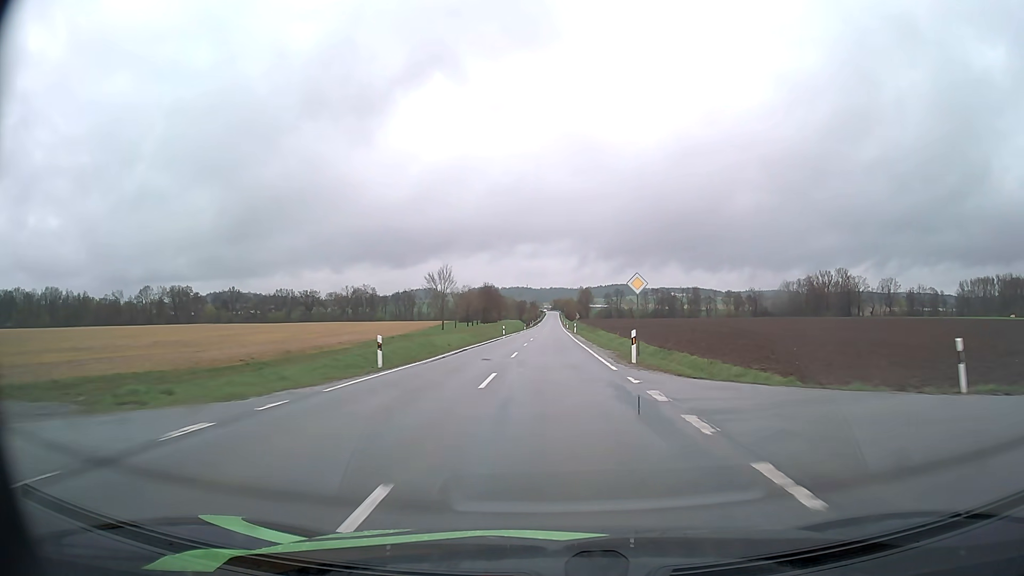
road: tertiary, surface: asphalt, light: Day
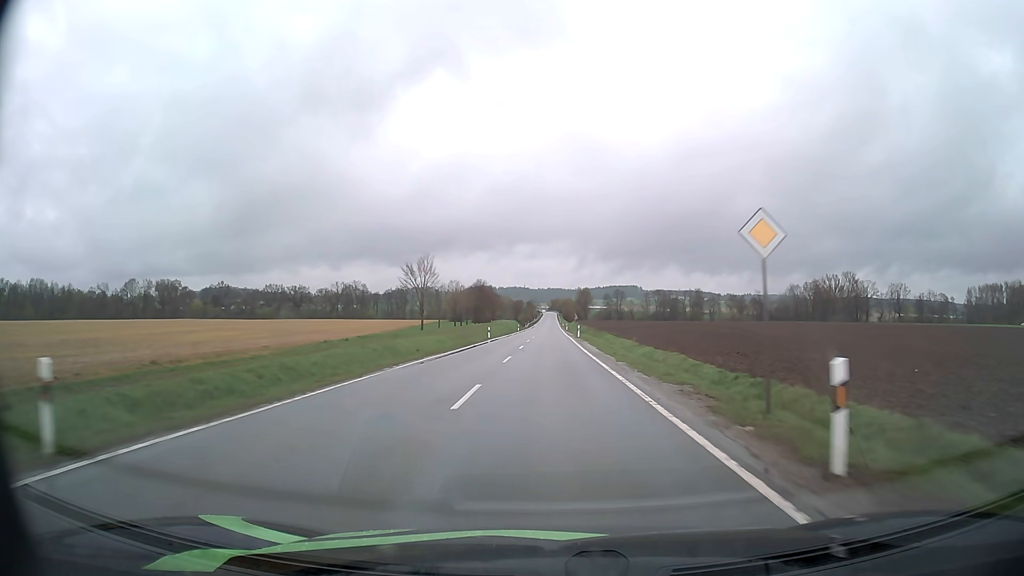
(0.0, +15.2) m; 0°
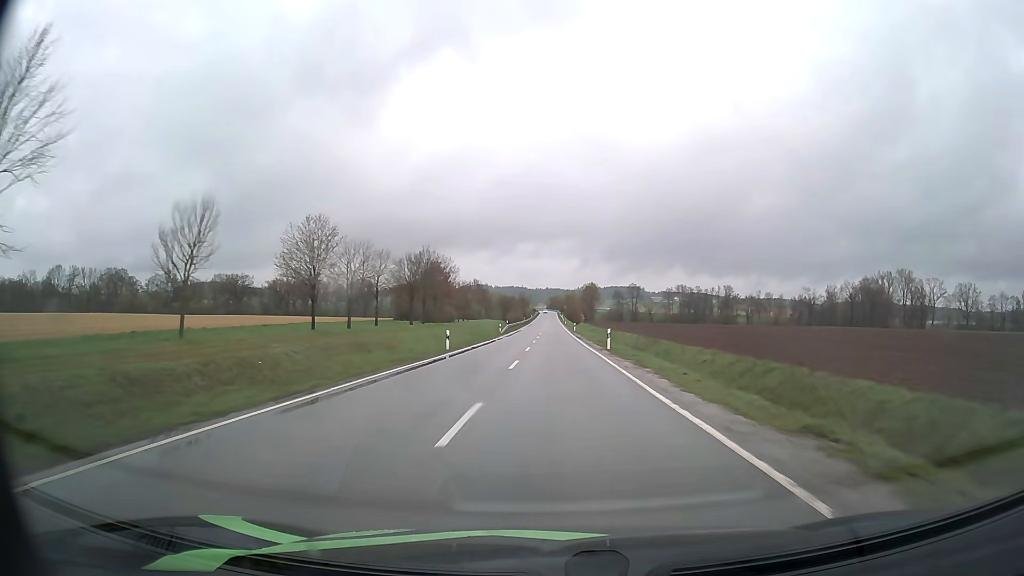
(+0.2, +76.6) m; 0°
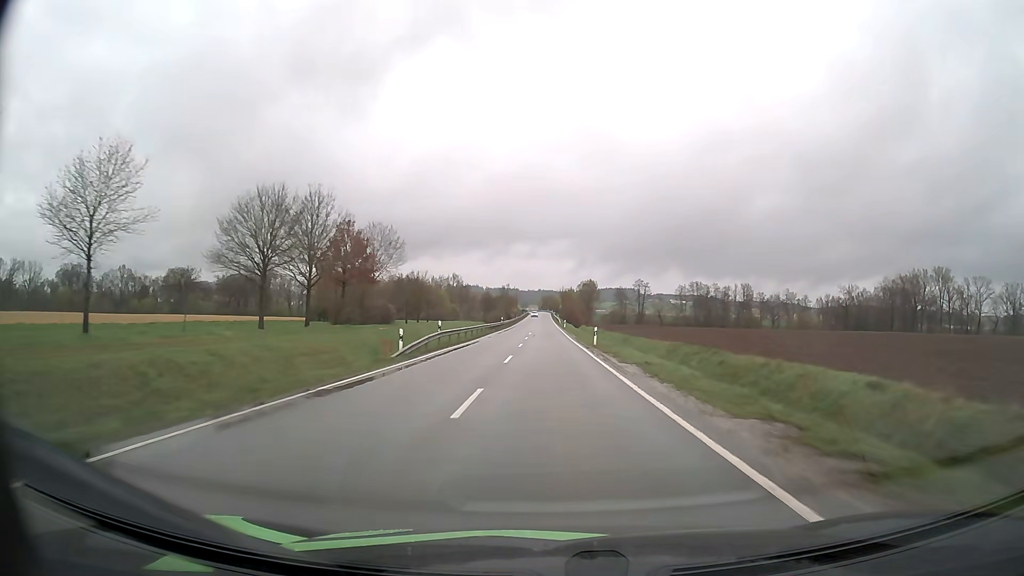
(+0.4, +46.3) m; +1°
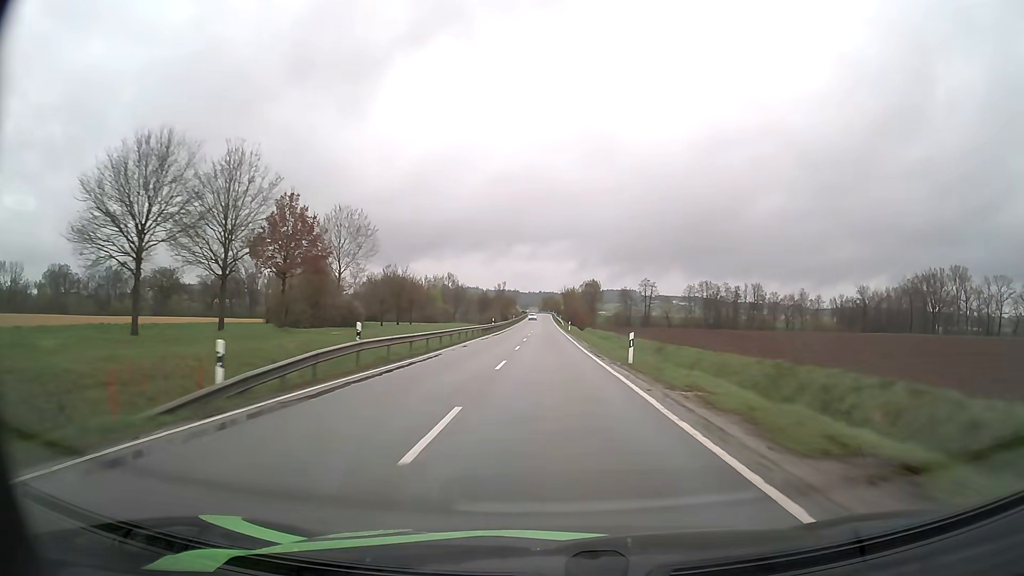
(0.0, +15.3) m; 0°
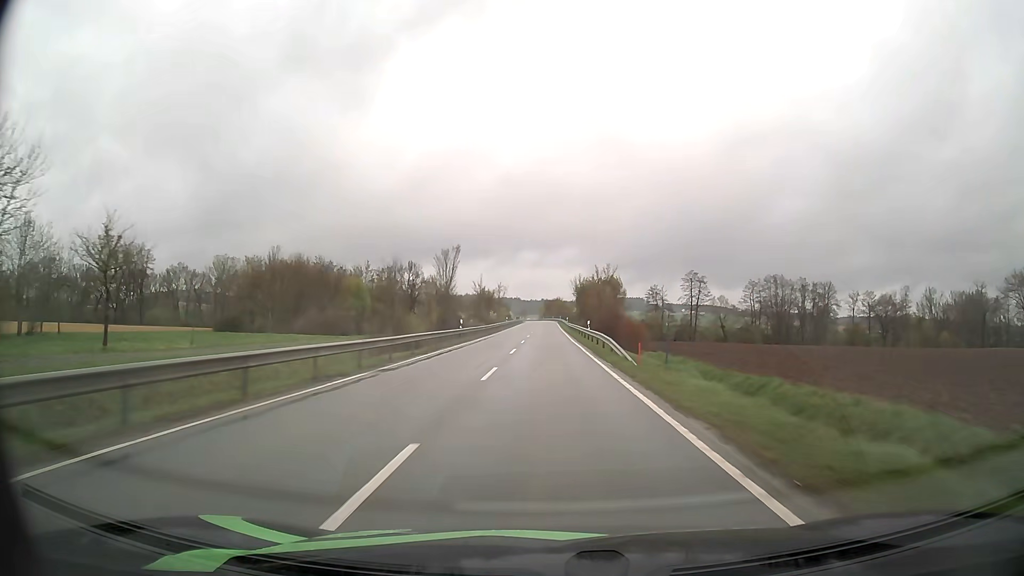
(-0.3, +76.3) m; 0°
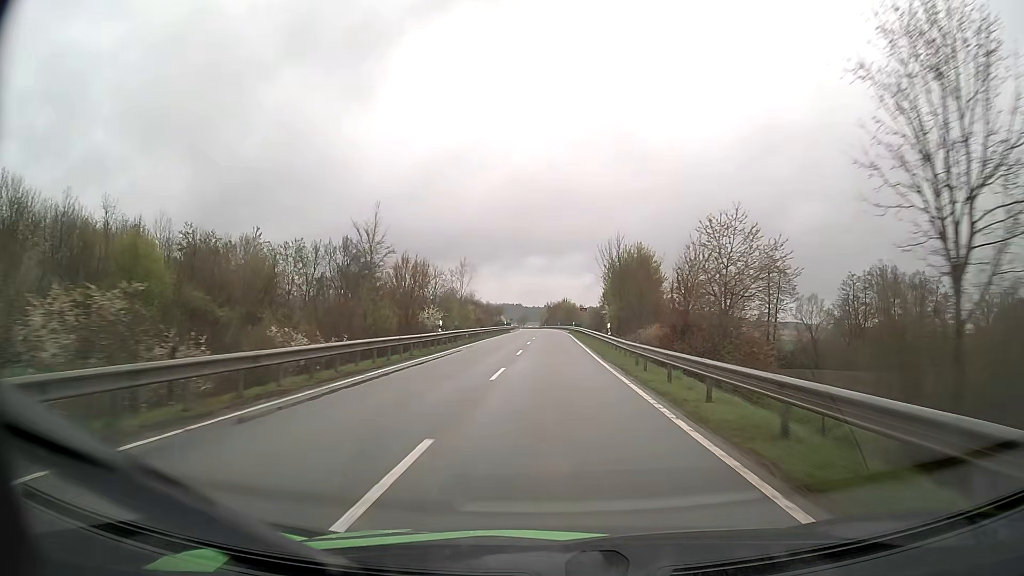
(-0.2, +60.3) m; 0°
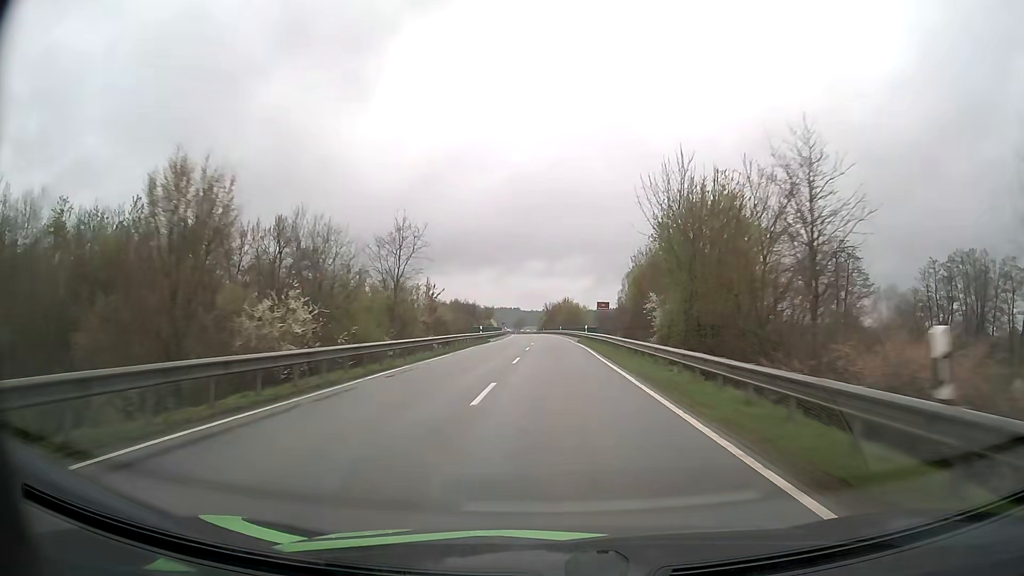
(0.0, +29.3) m; 0°
(0, +10) (0, +20) (0, +30) (0, +40) (0, +50) (0, +60) (0, +70) (0, +80) (0, +90) (0, +100) m
